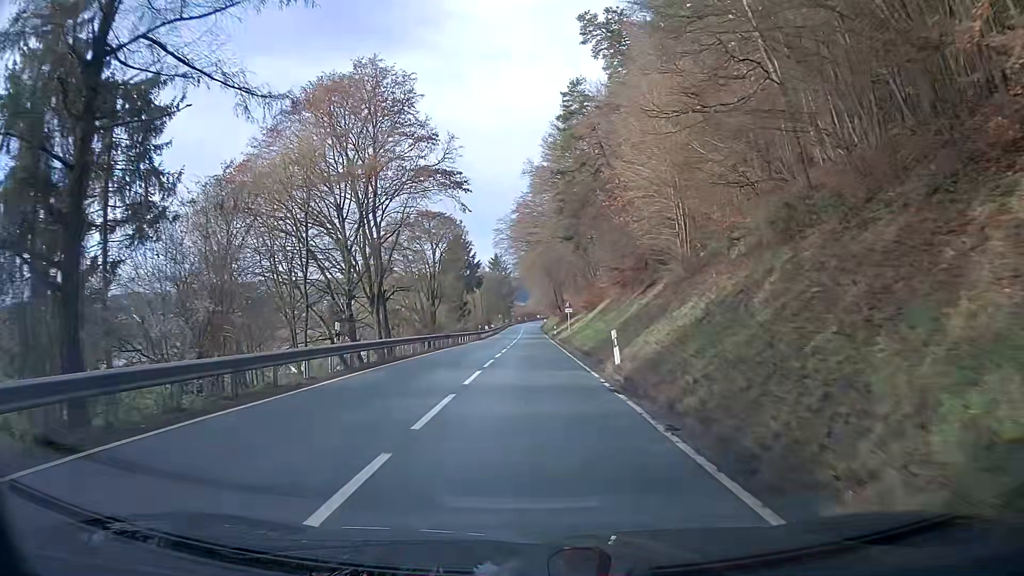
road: secondary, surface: asphalt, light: Day
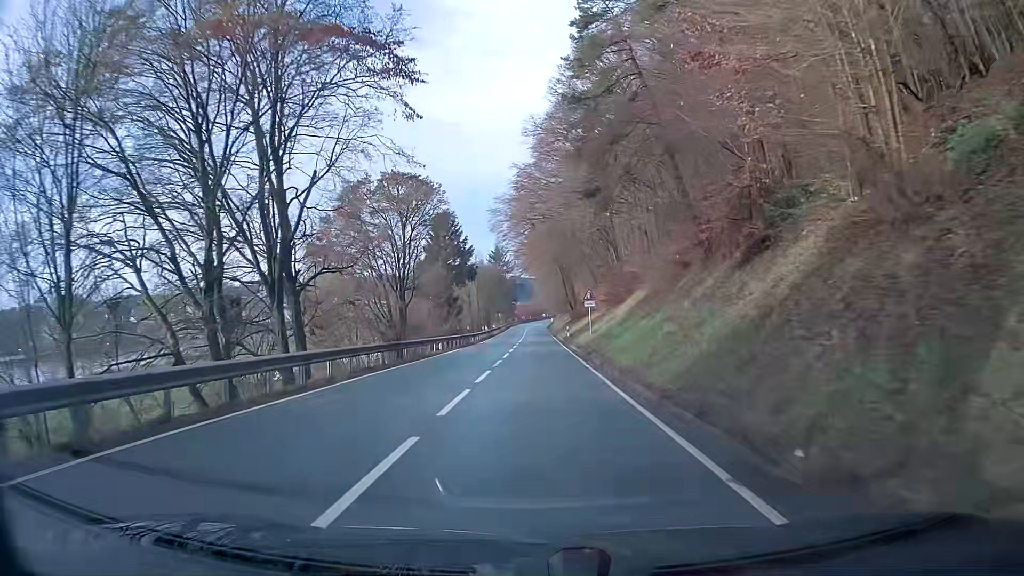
(0.0, +16.9) m; 0°
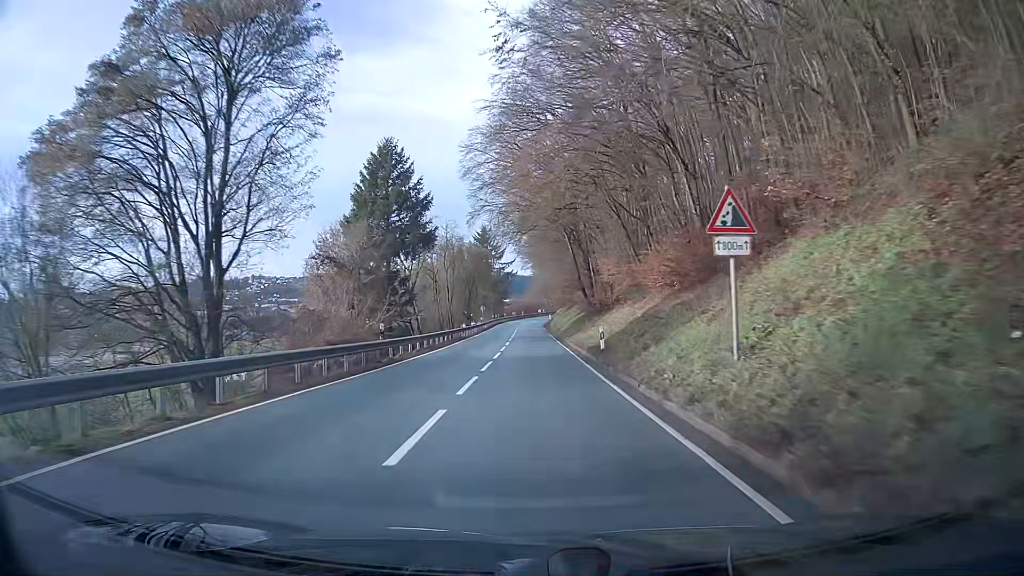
(+0.1, +28.4) m; 0°
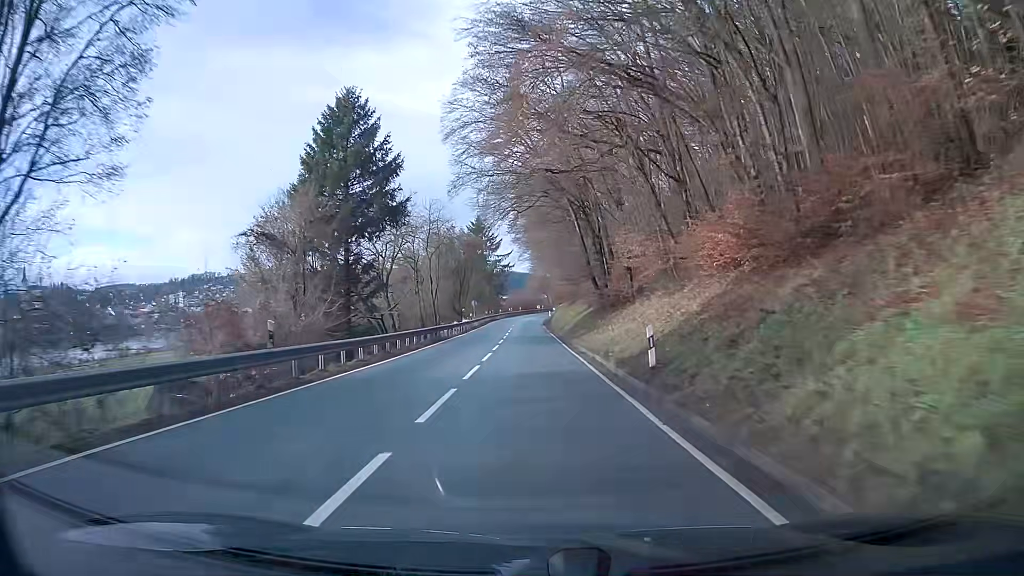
(0.0, +10.1) m; 0°
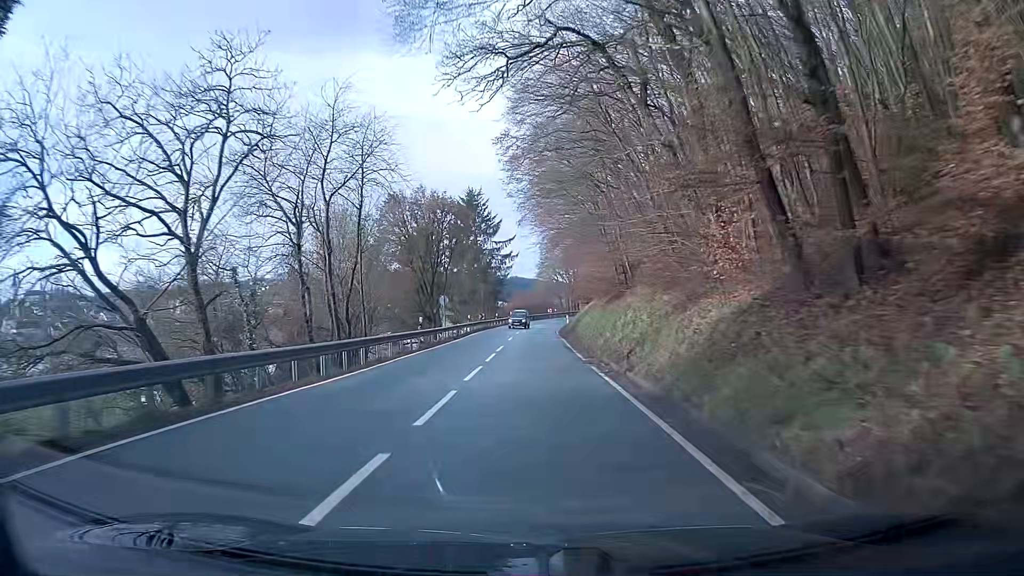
(-0.2, +30.6) m; 0°
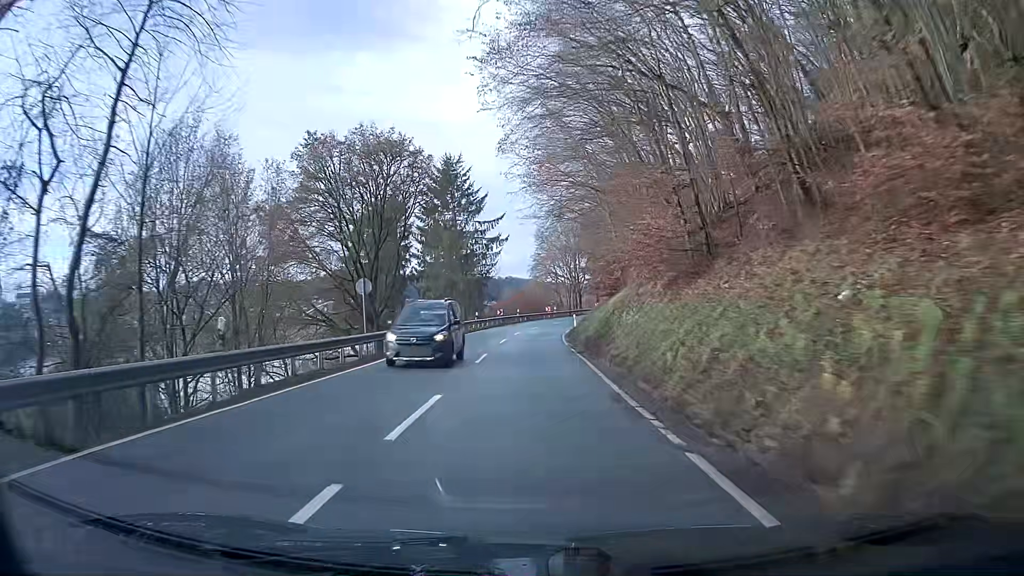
(-0.1, +19.7) m; 0°
(0, +10) (0, +20) (0, +30) (+1, +40) (+2, +50) (+3, +60) (+6, +70) (+9, +79) (+12, +88) (+16, +98) m
